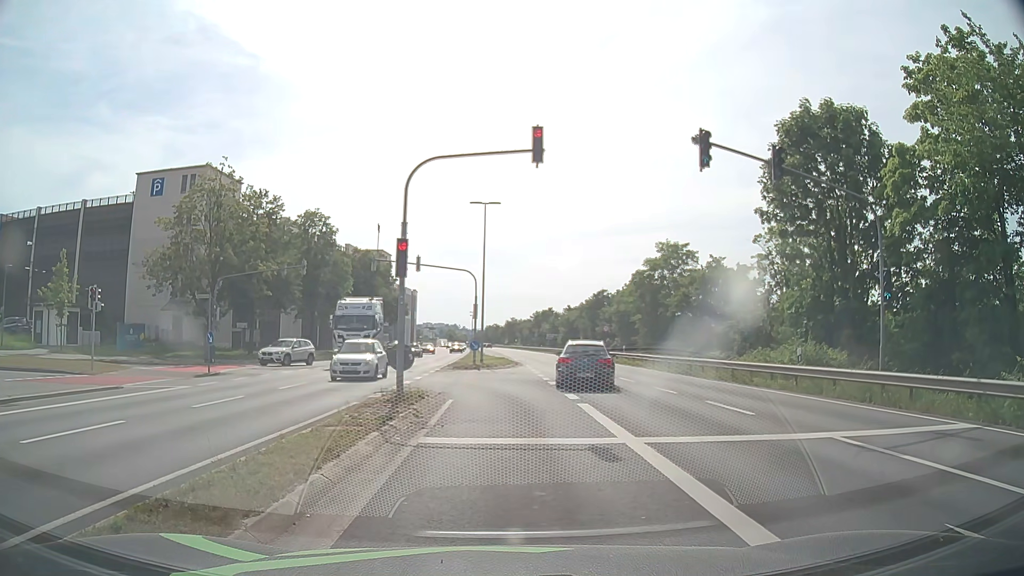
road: primary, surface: asphalt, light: Day
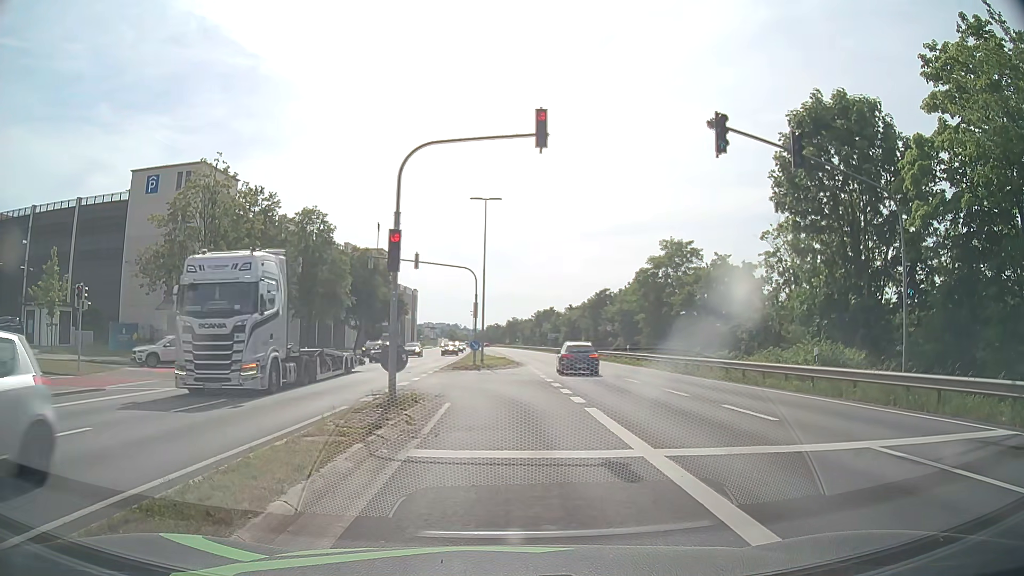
(0.0, +1.2) m; 0°
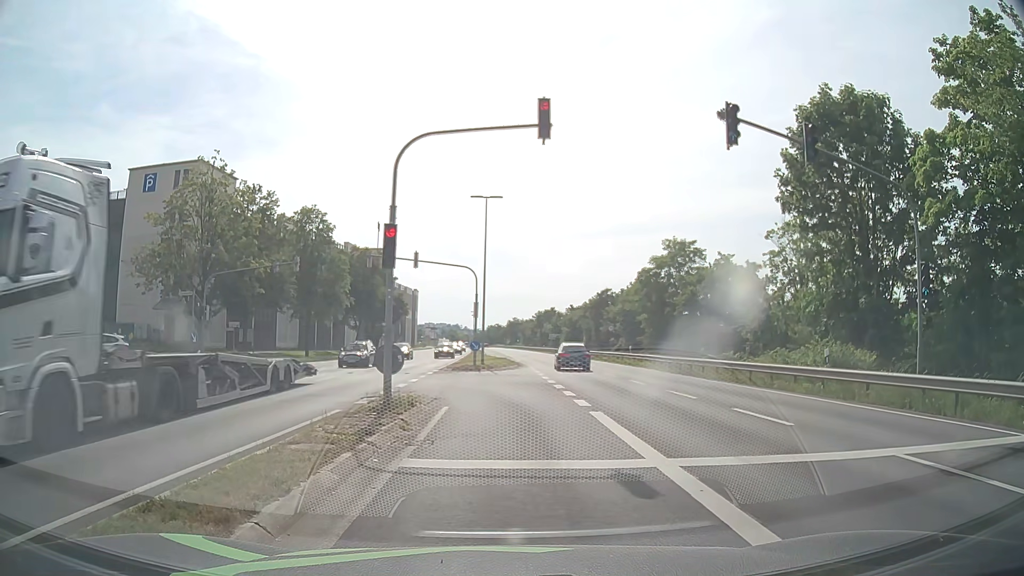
(0.0, +0.7) m; 0°
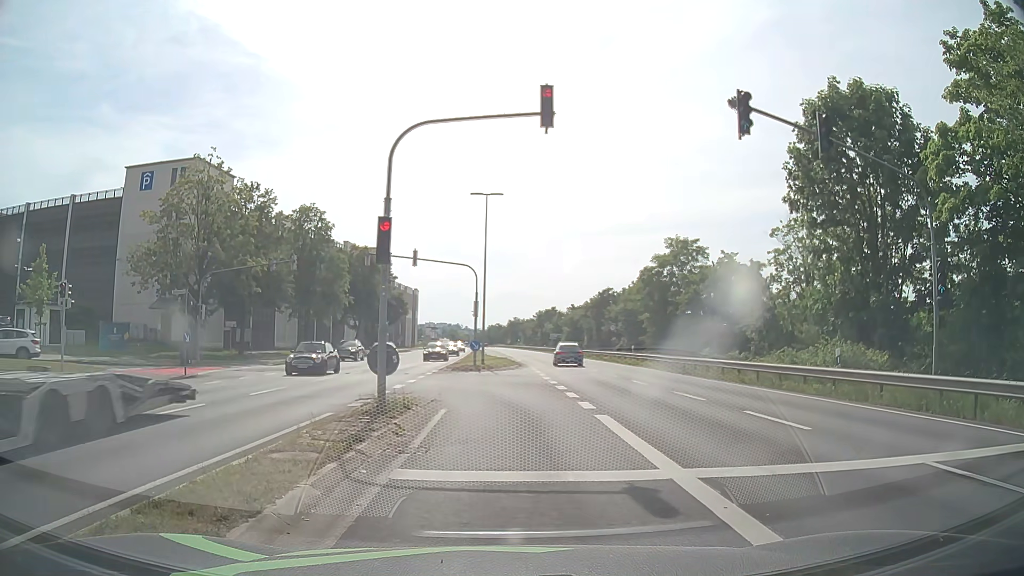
(0.0, +0.7) m; 0°
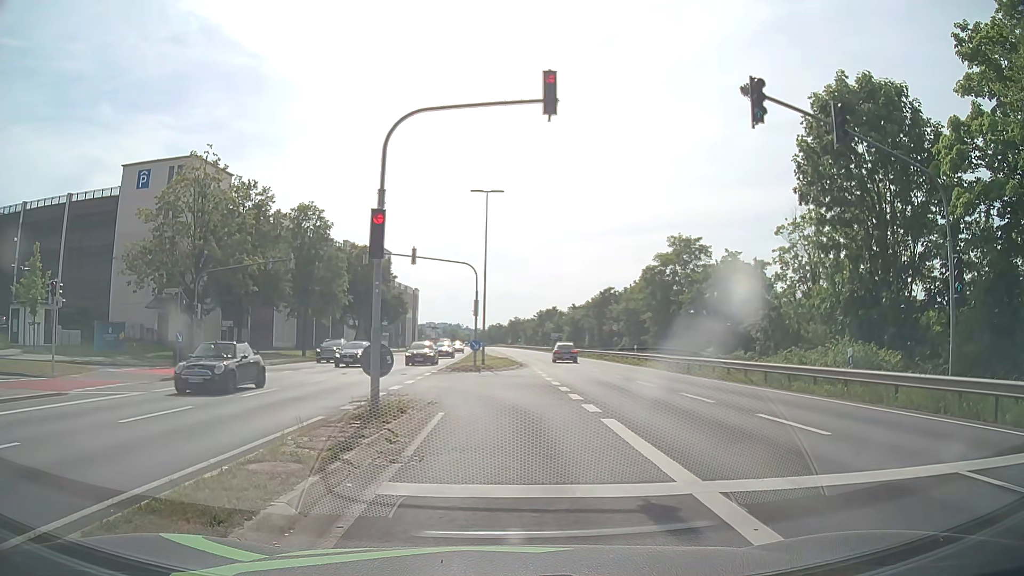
(0.0, +0.7) m; 0°
